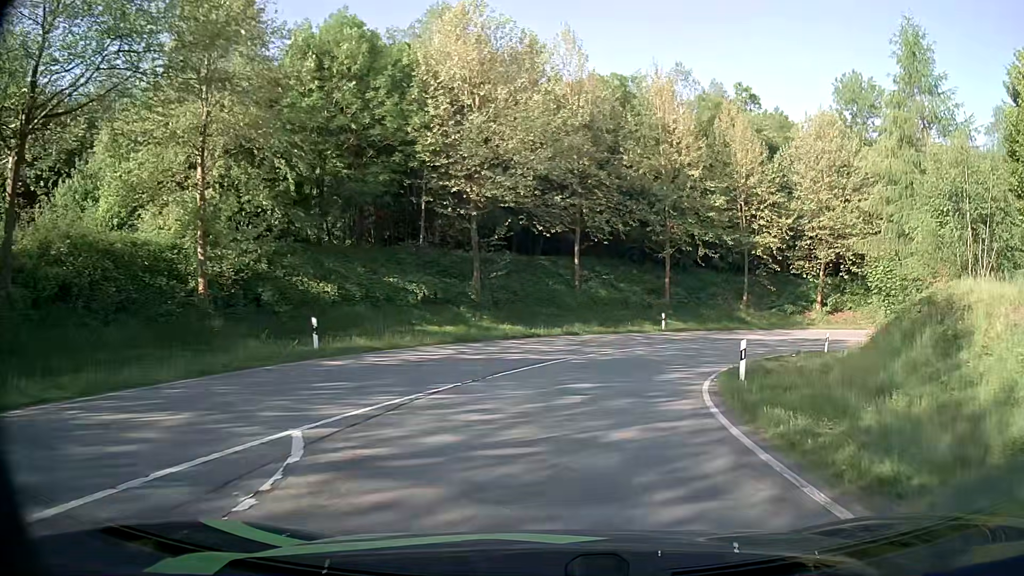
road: primary_link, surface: asphalt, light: Day
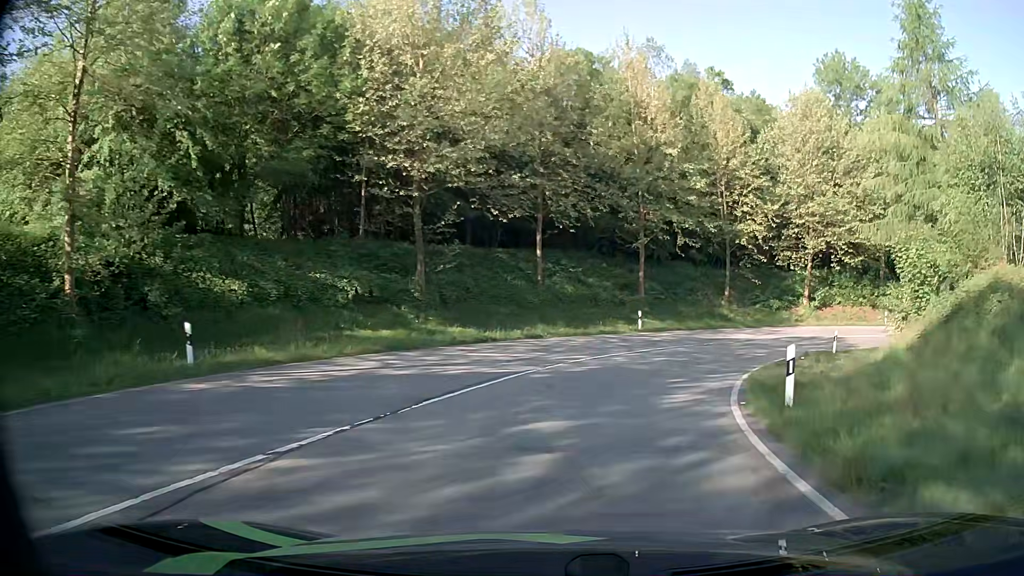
(+0.1, +5.3) m; +3°
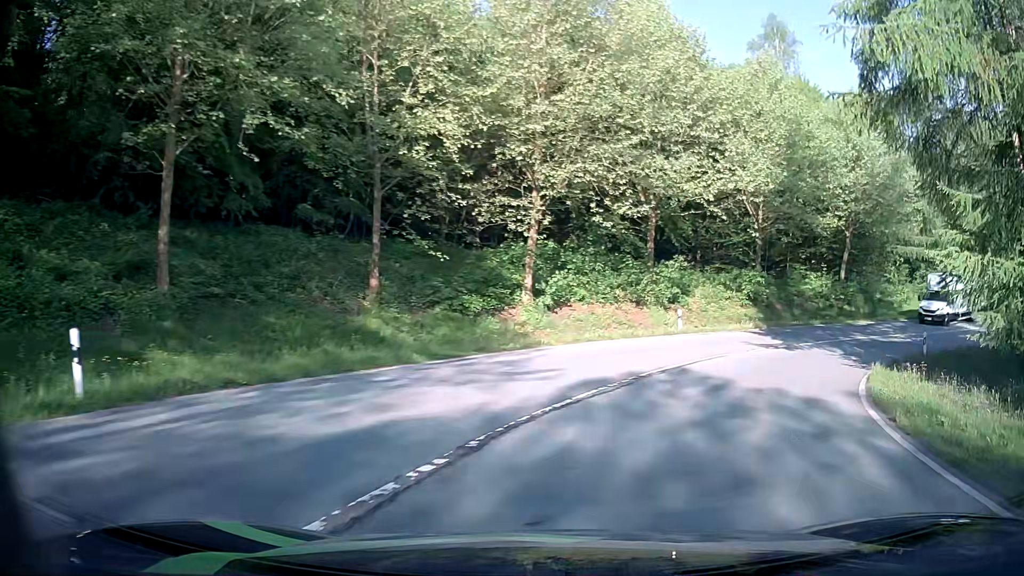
(+5.3, +25.3) m; +30°
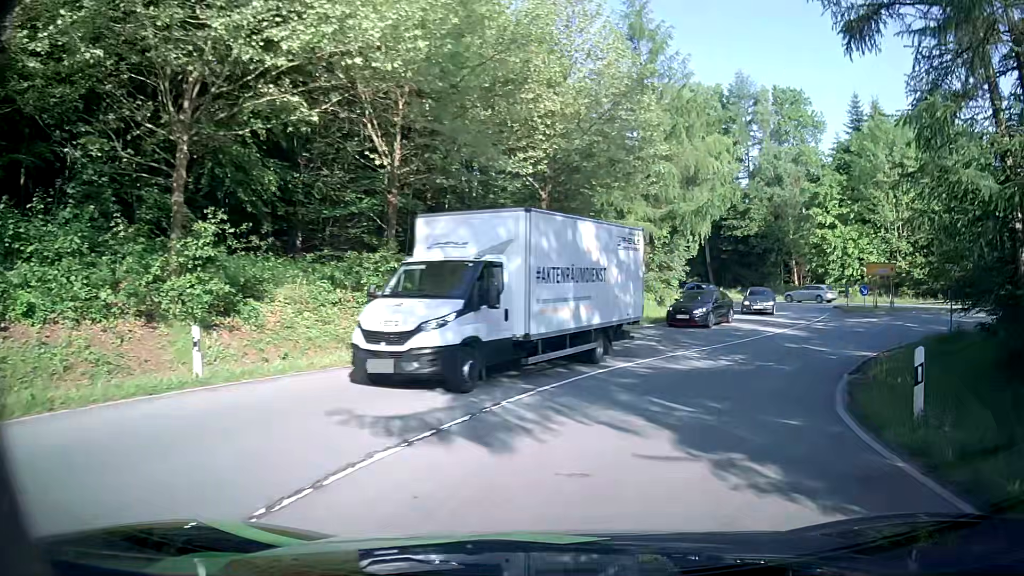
(+4.9, +17.1) m; +30°
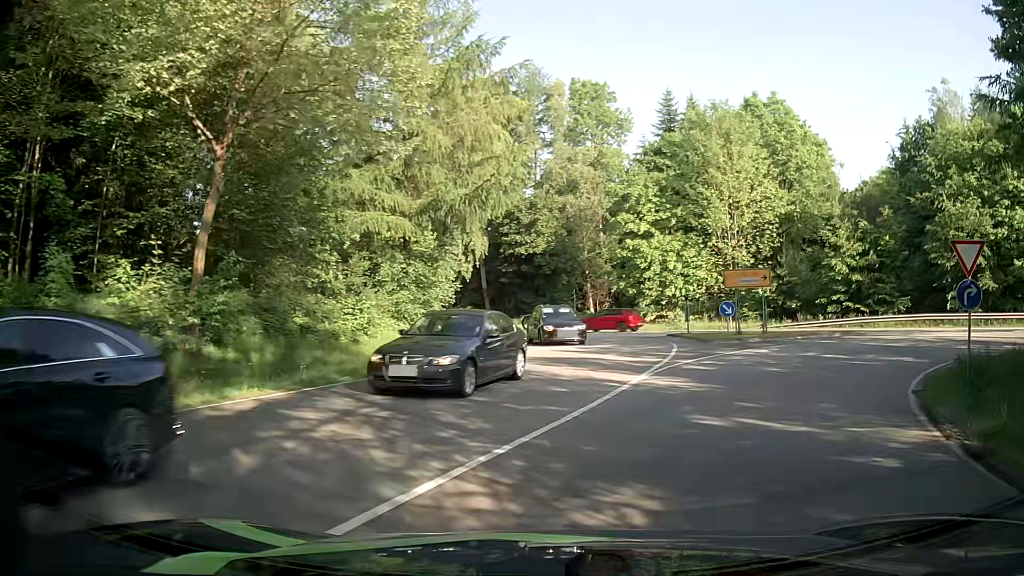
(+2.1, +12.4) m; +19°
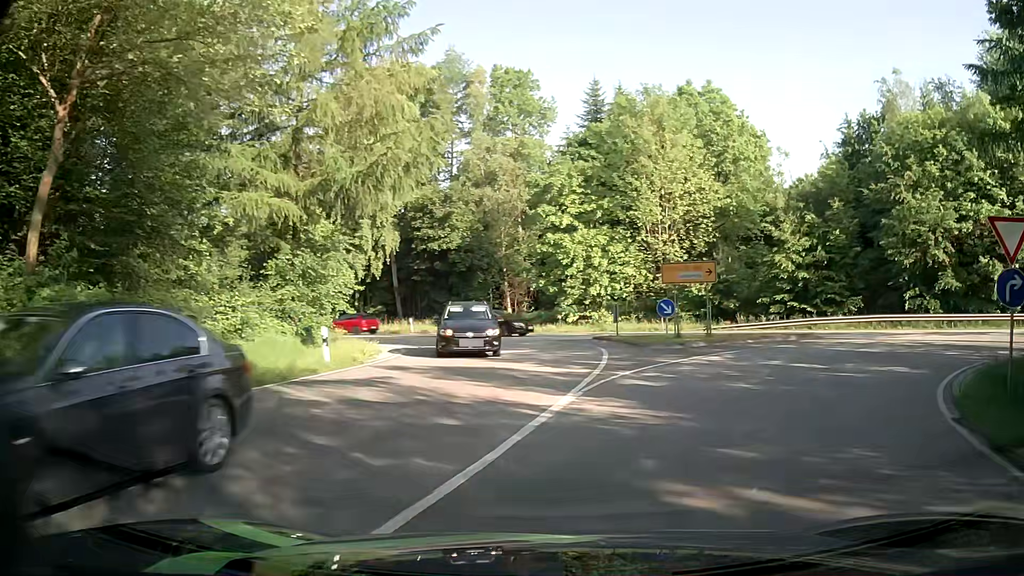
(+0.2, +3.9) m; +8°
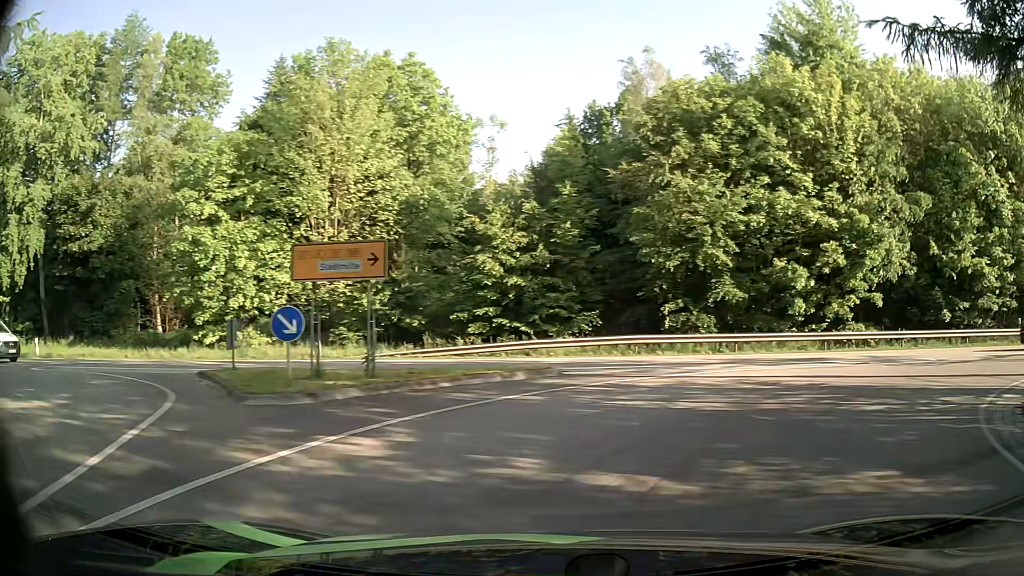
(+1.8, +10.2) m; +25°
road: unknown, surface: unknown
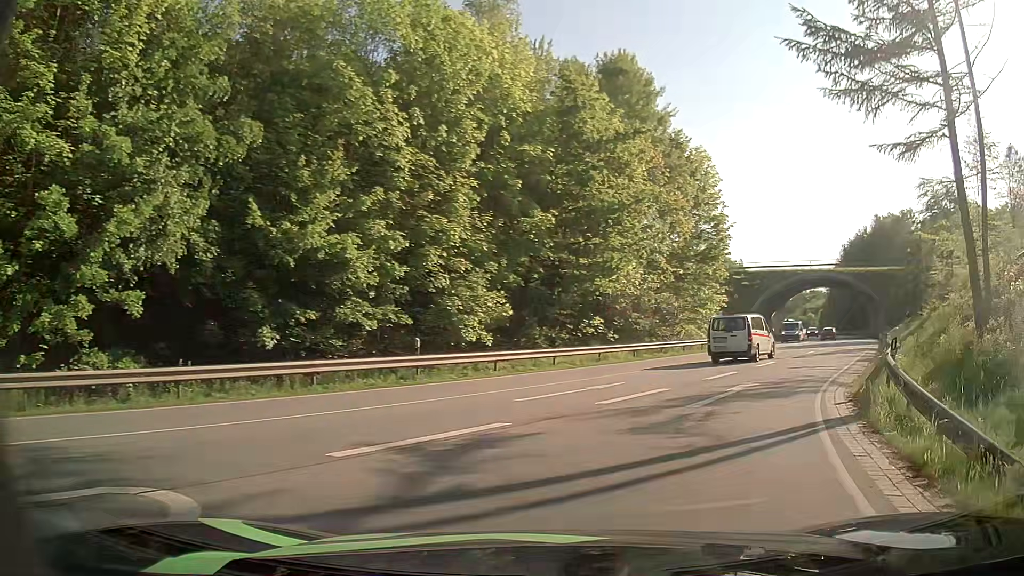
(+7.5, +13.3) m; +56°
